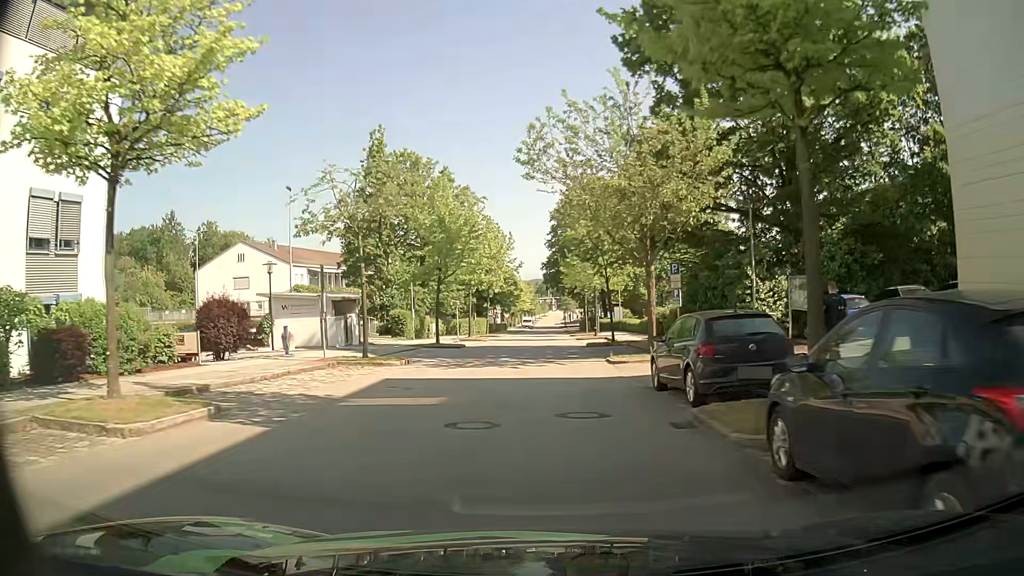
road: residential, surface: asphalt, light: Day
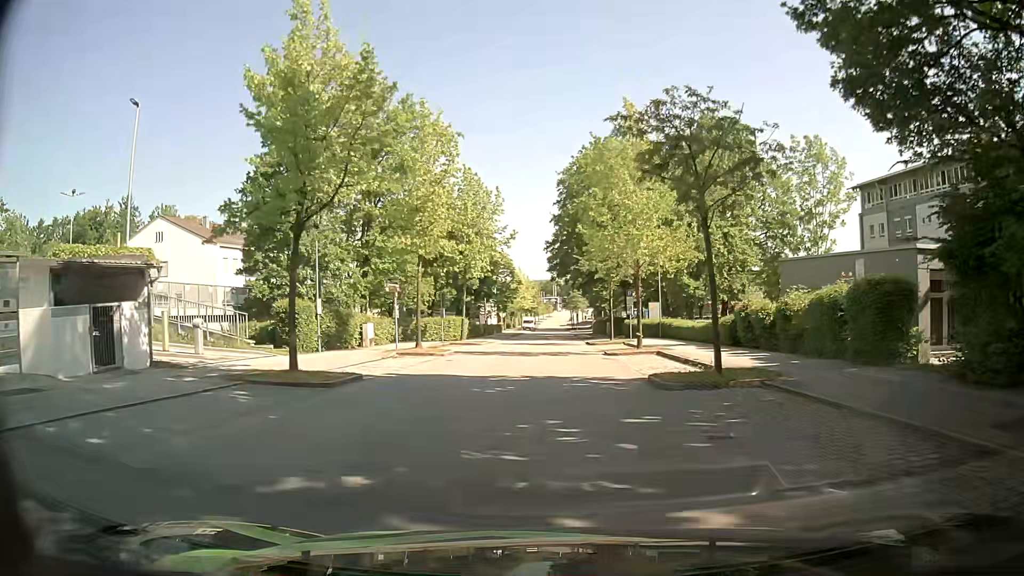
(0.0, +21.6) m; -1°
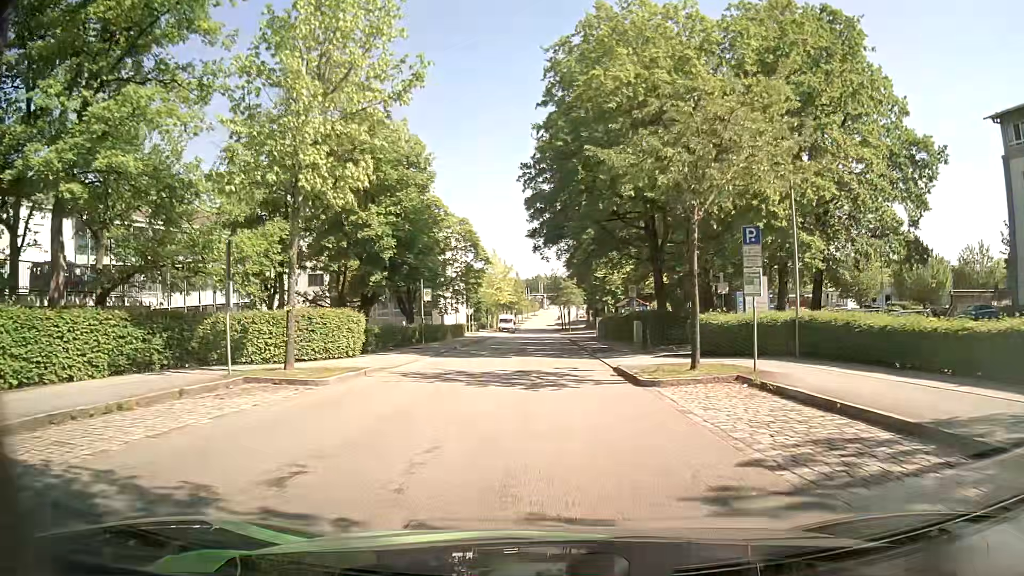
(+0.9, +27.6) m; +2°
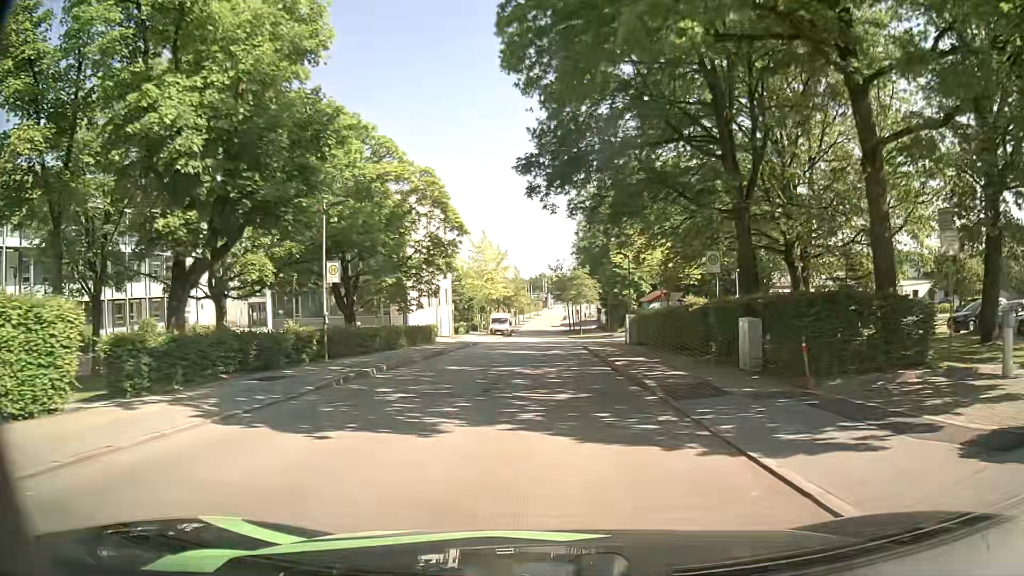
(-0.1, +18.4) m; 0°
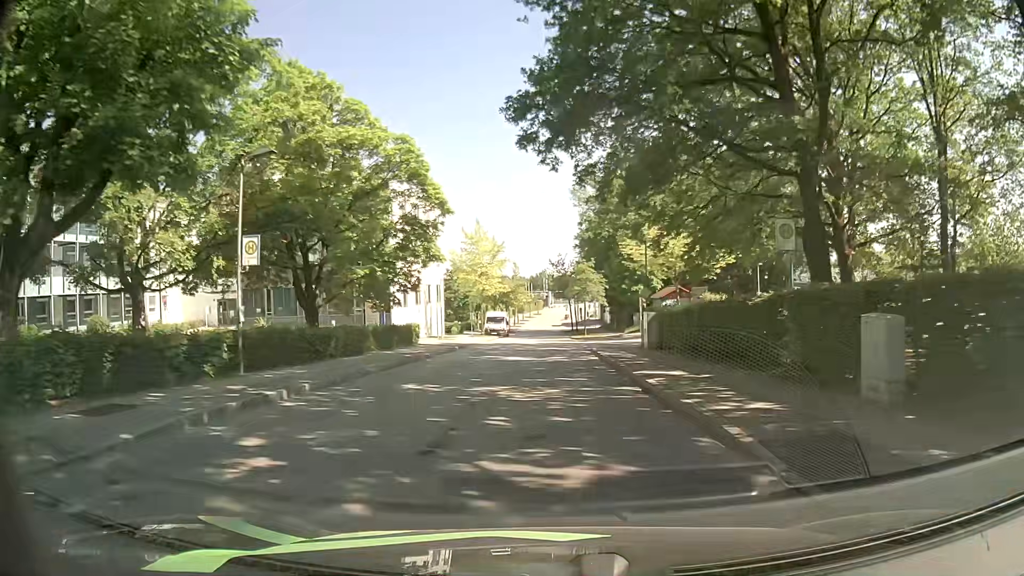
(0.0, +6.5) m; -1°
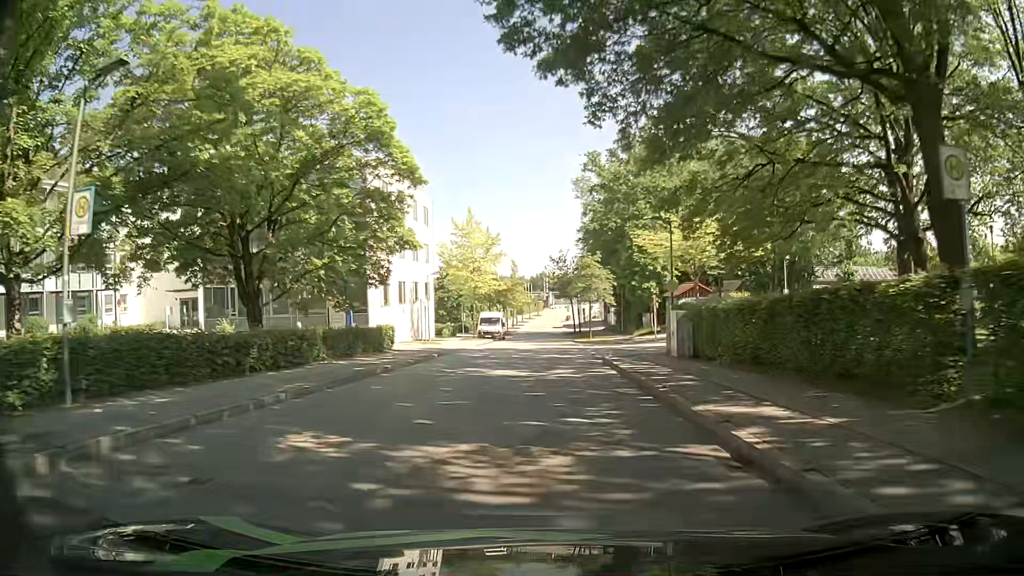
(0.0, +6.7) m; +1°
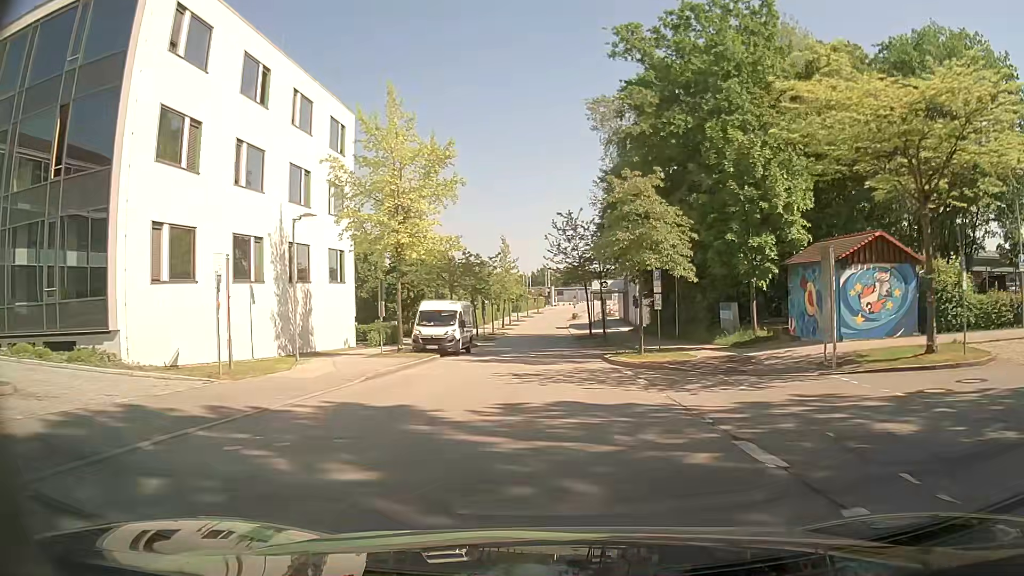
(-0.2, +28.0) m; 0°
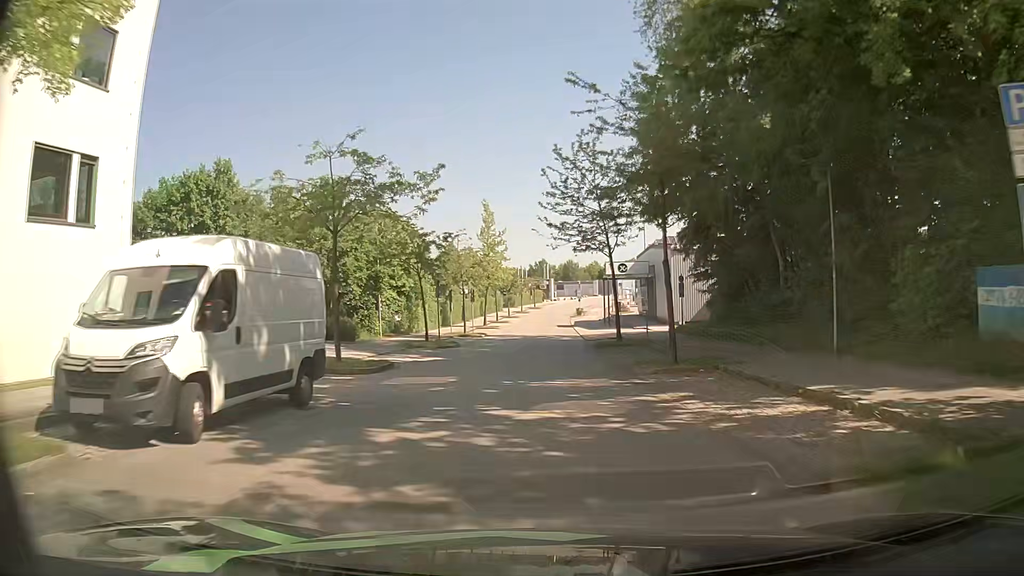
(0.0, +22.4) m; 0°
(0, +10) (0, +20) (0, +30) (0, +40) (0, +50) (0, +60) (0, +70) (0, +80) (0, +90) (+1, +100) m
